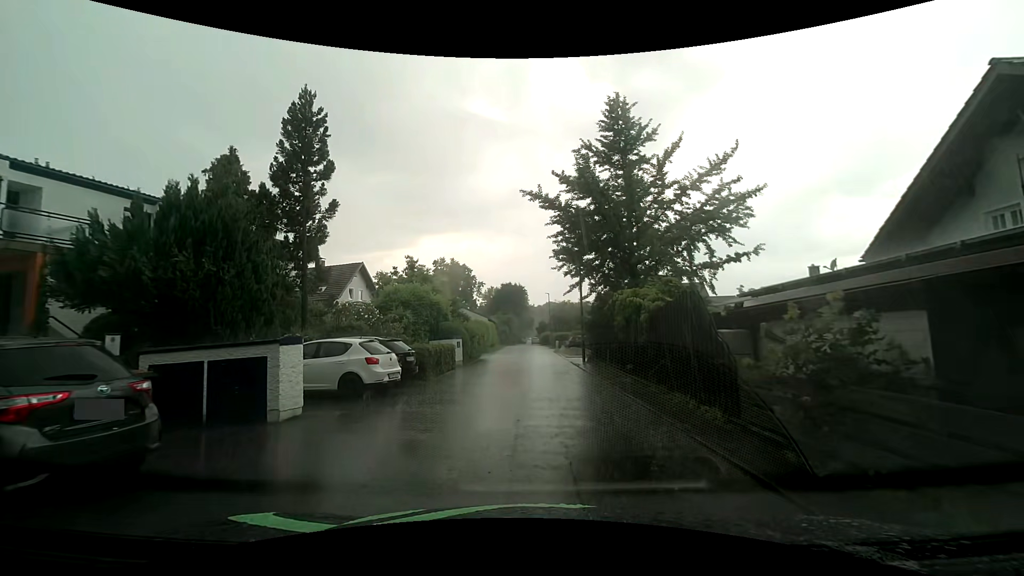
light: Day
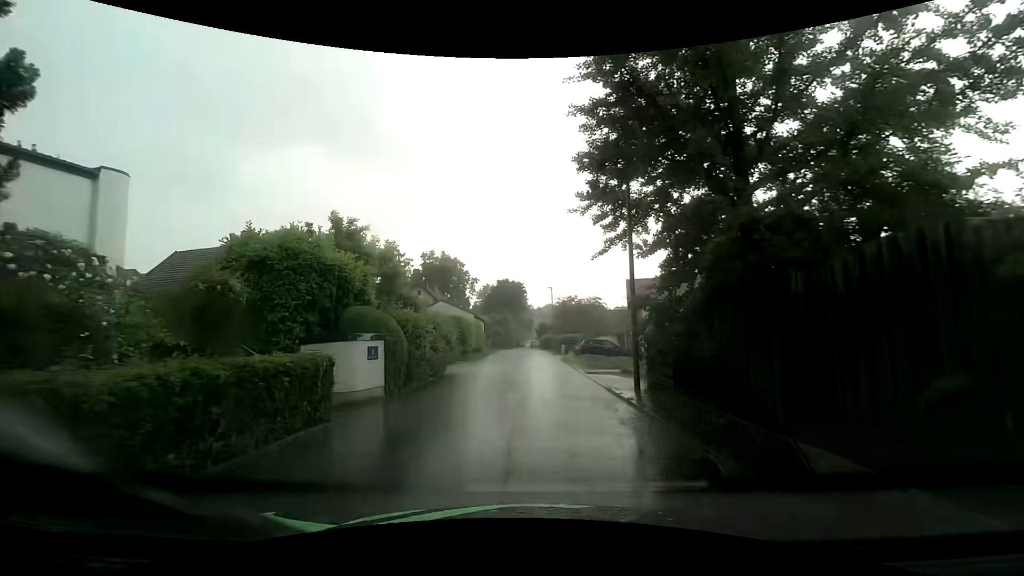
(-0.3, +13.1) m; -2°
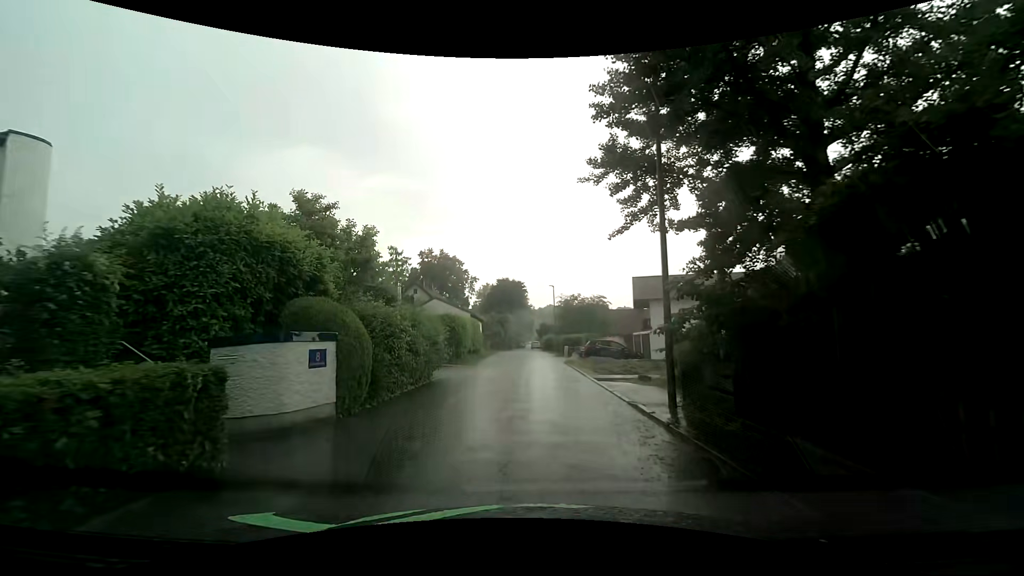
(0.0, +3.0) m; 0°
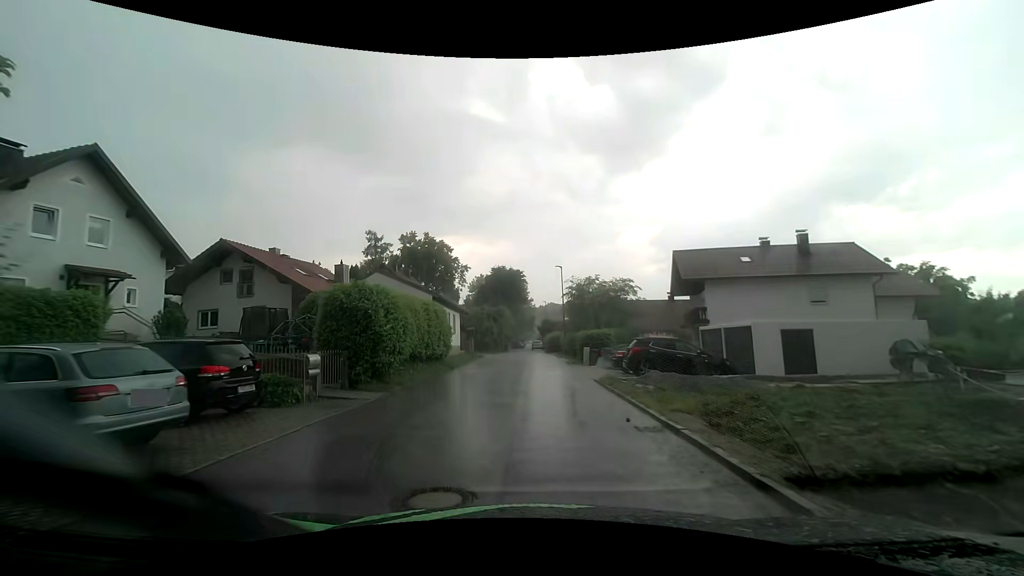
(0.0, +15.5) m; -1°
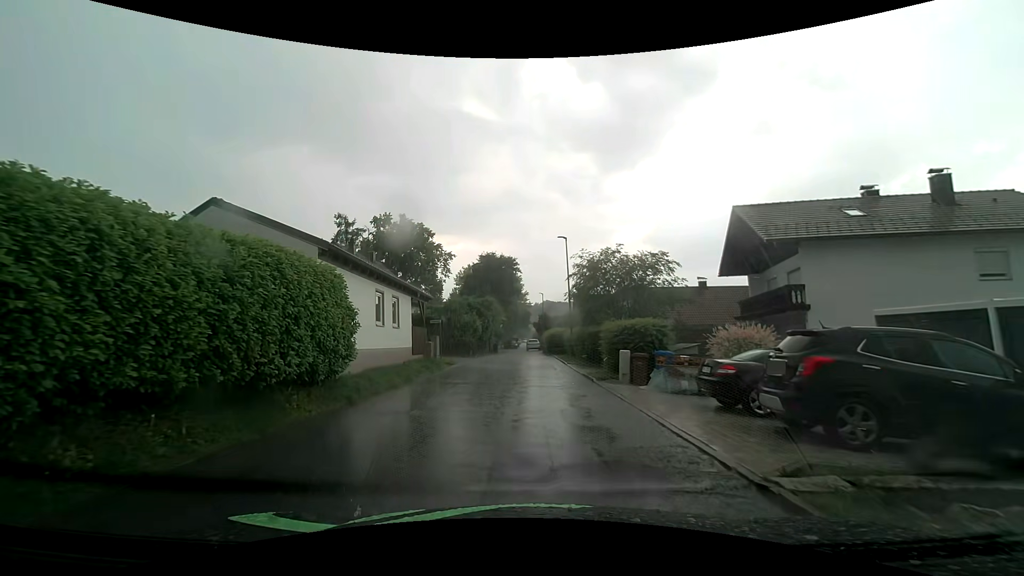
(+0.2, +12.6) m; +1°
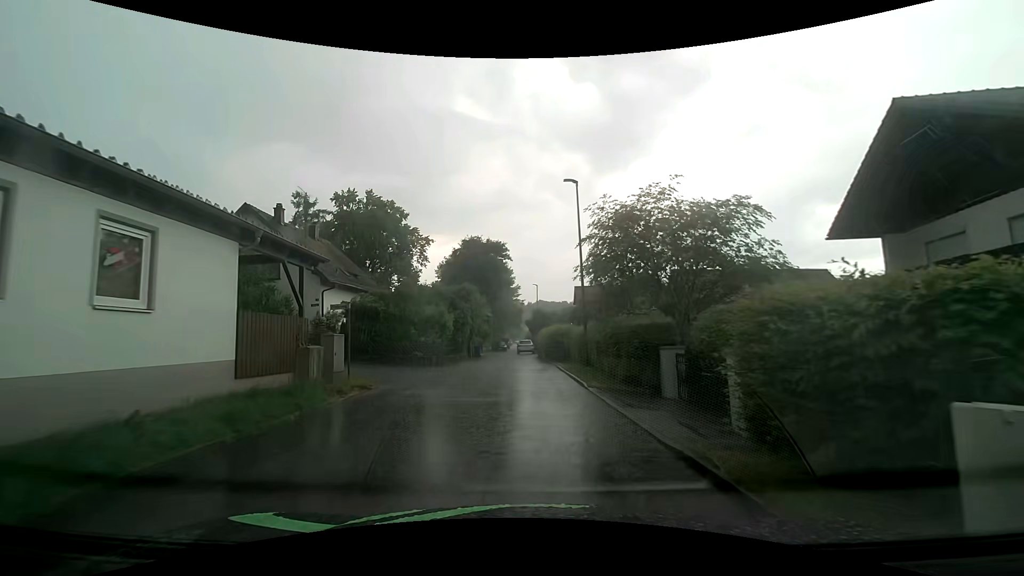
(+0.1, +12.4) m; +2°
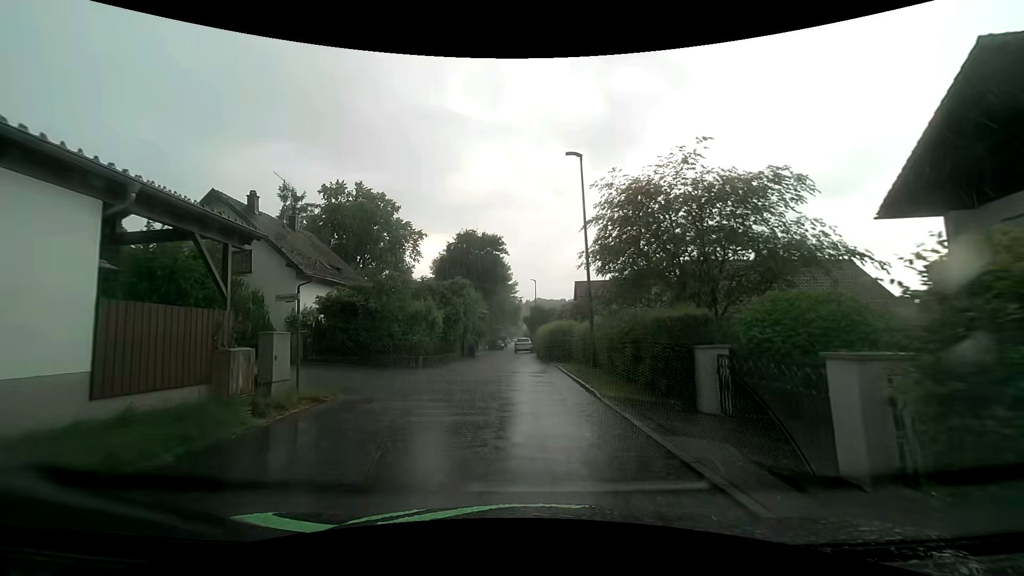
(-0.1, +2.9) m; -1°
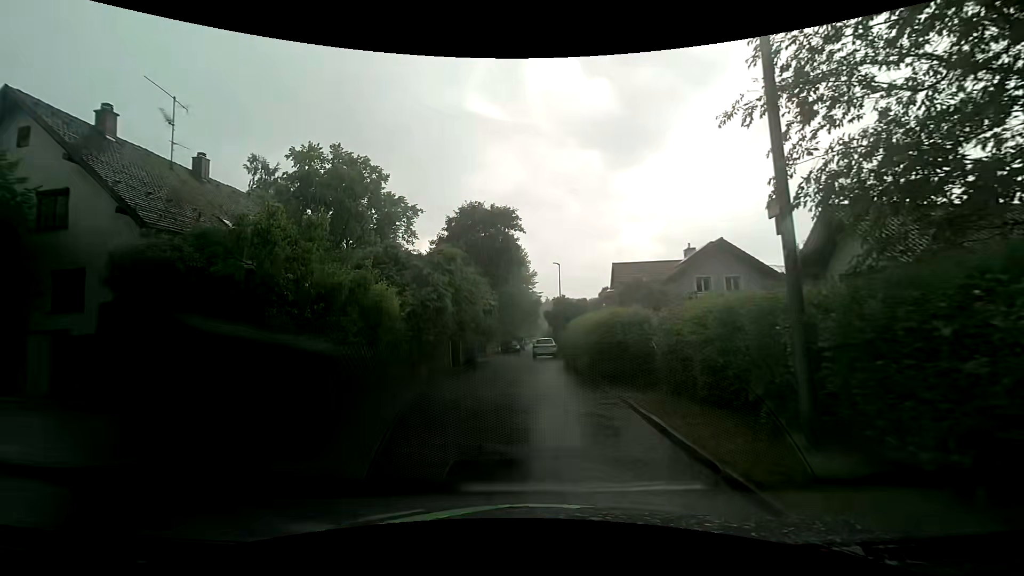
(-0.4, +12.8) m; -3°
